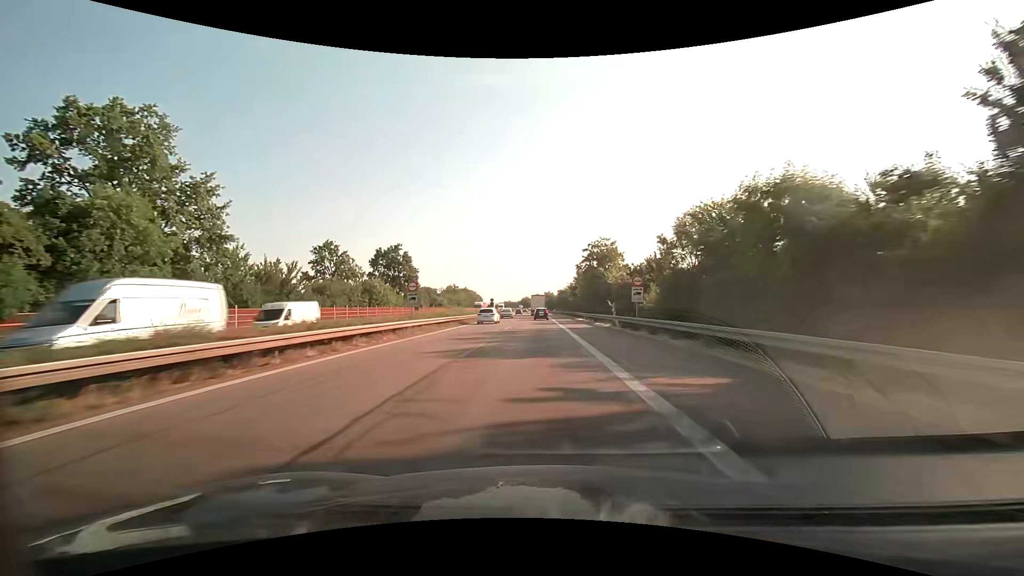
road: motorway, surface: asphalt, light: Day
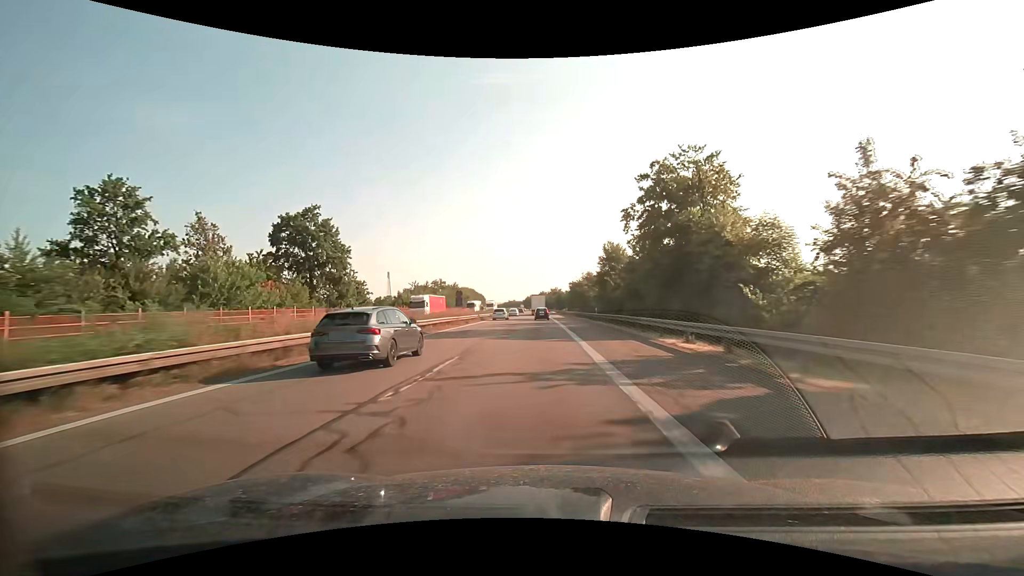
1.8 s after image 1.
(-0.1, +42.4) m; -1°
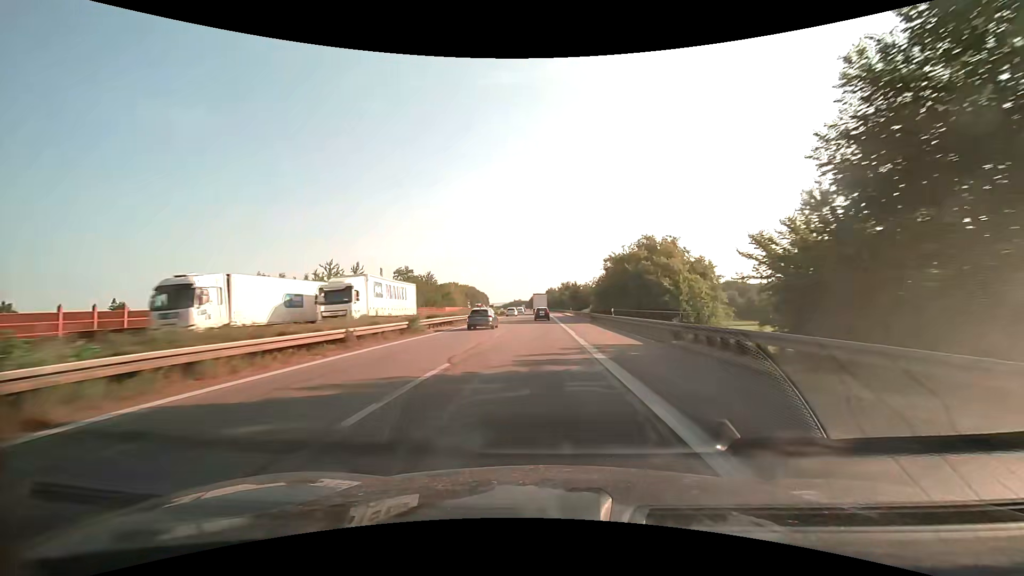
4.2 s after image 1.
(-0.5, +55.7) m; -1°
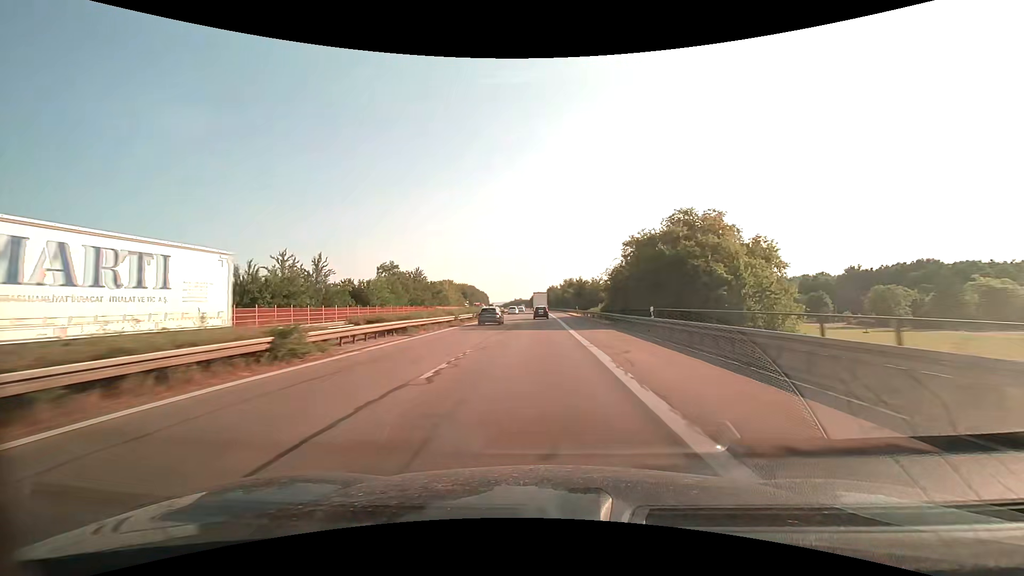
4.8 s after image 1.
(0.0, +13.8) m; 0°
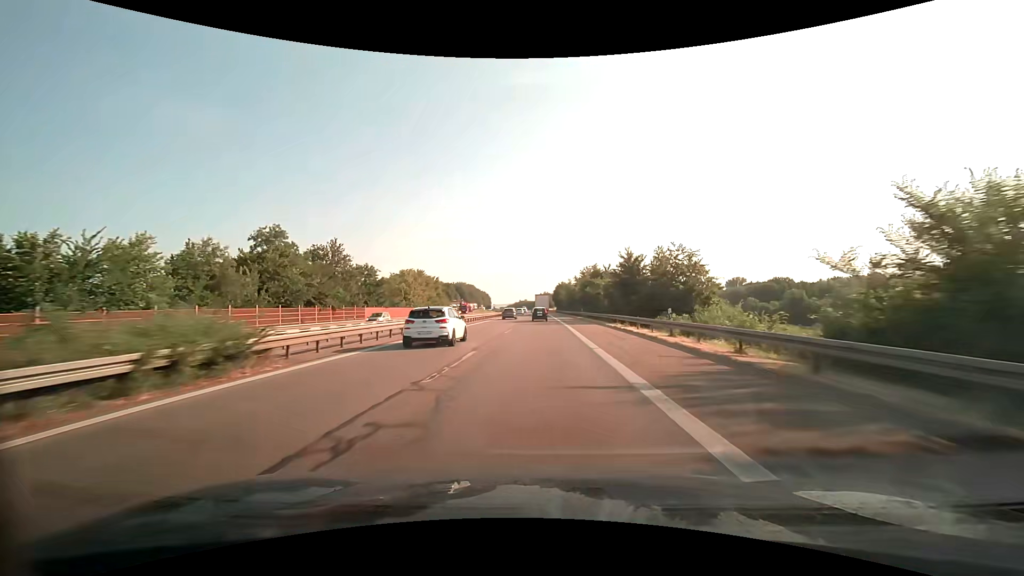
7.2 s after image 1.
(-0.2, +54.4) m; -1°
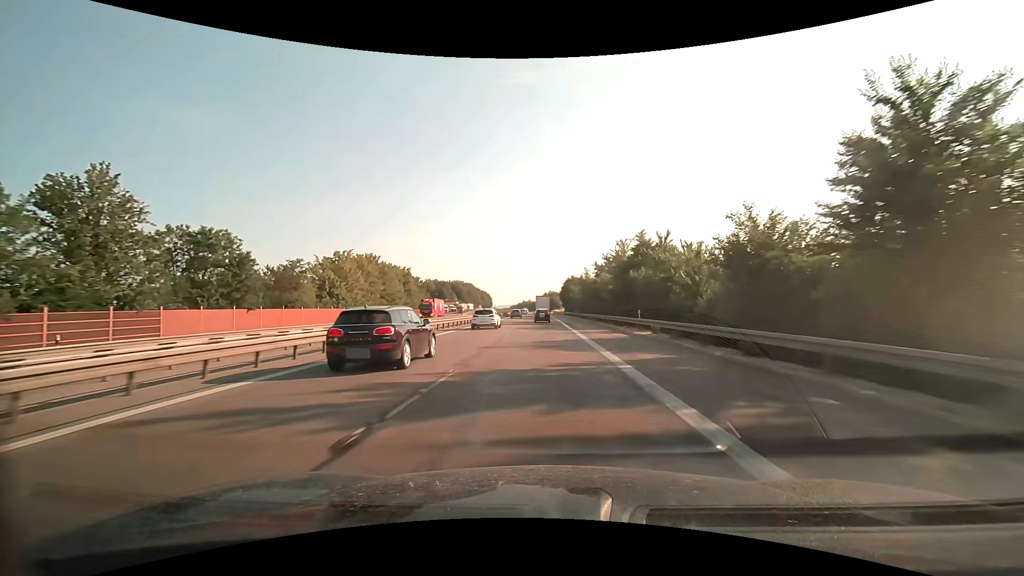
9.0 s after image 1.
(-0.2, +40.1) m; -1°
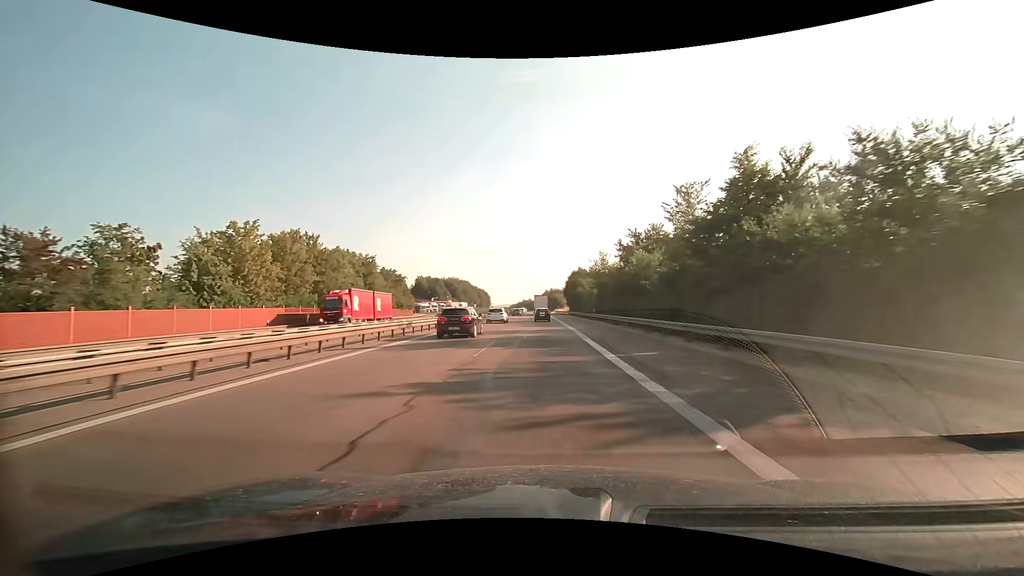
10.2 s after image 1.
(0.0, +26.6) m; 0°
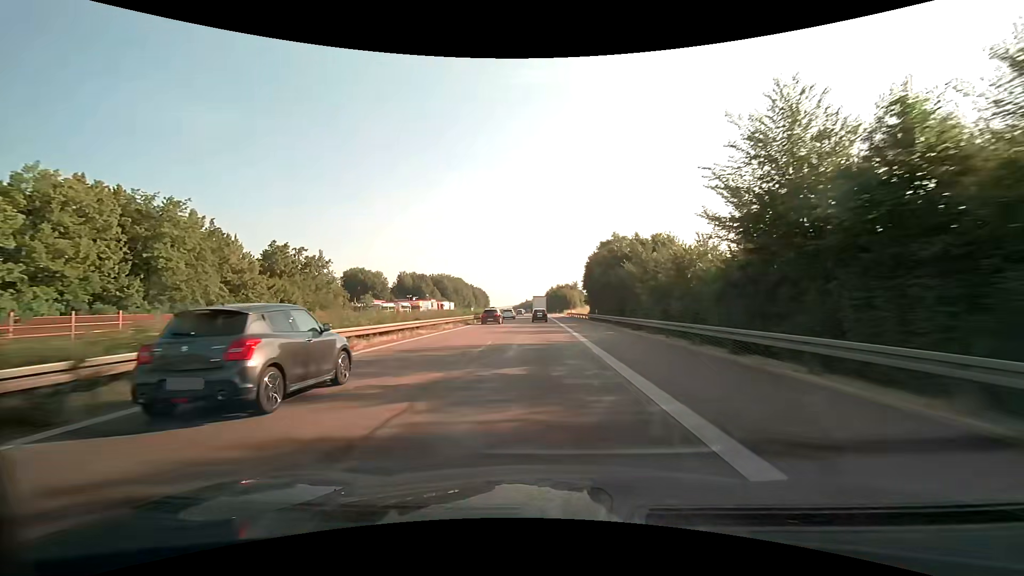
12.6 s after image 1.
(-0.1, +53.3) m; -1°
(0, +10) (0, +20) (0, +30) (0, +40) (0, +50) (0, +60) (0, +70) (-1, +80) (-1, +90) (-1, +100) m
